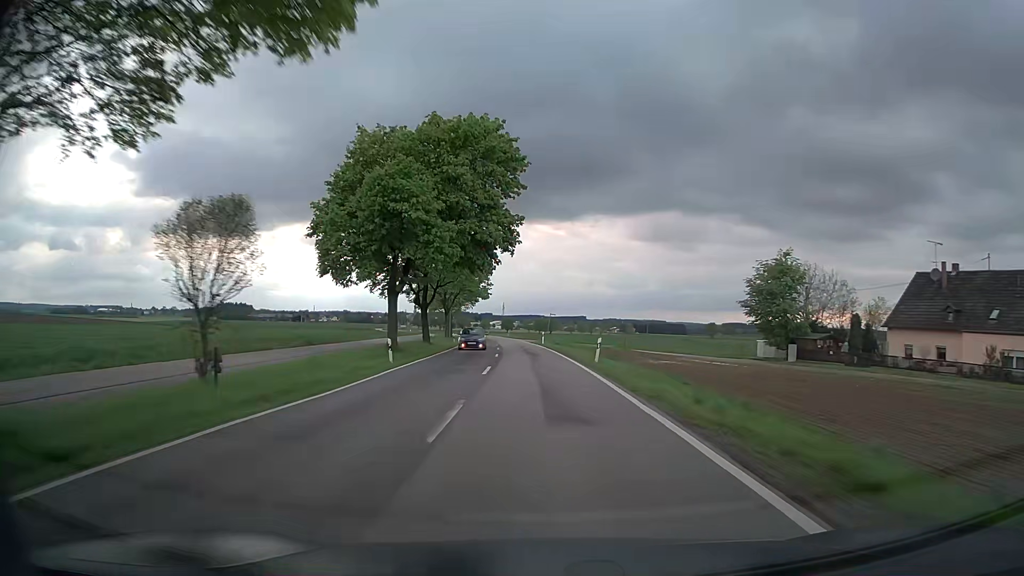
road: secondary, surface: asphalt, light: Day
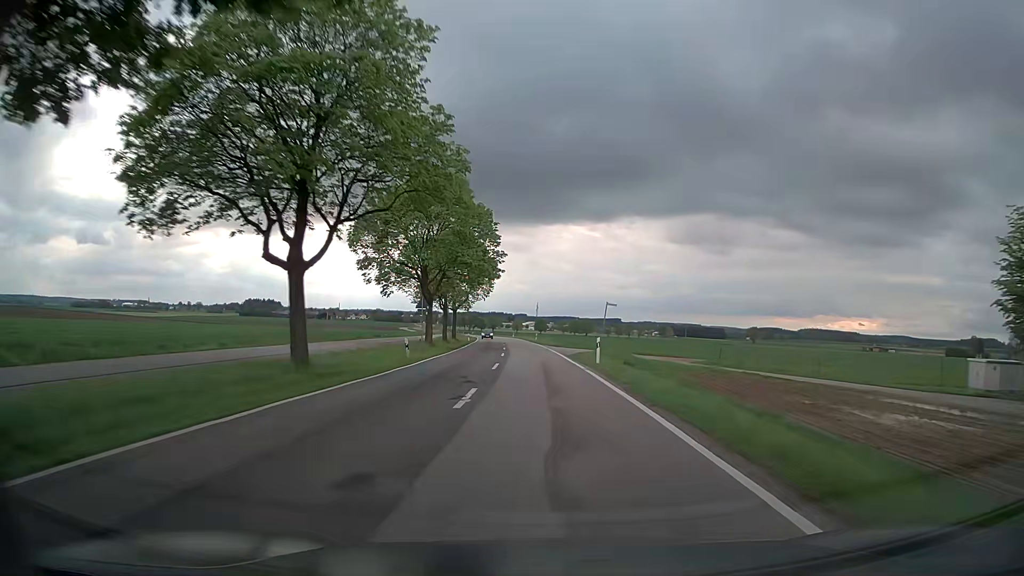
(-0.9, +32.1) m; -3°
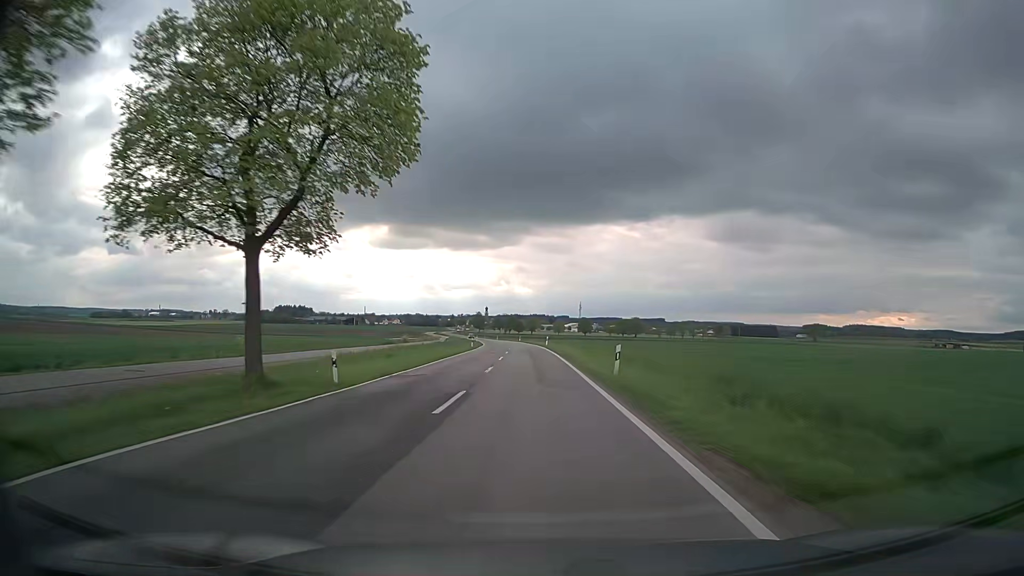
(-1.5, +59.8) m; -3°
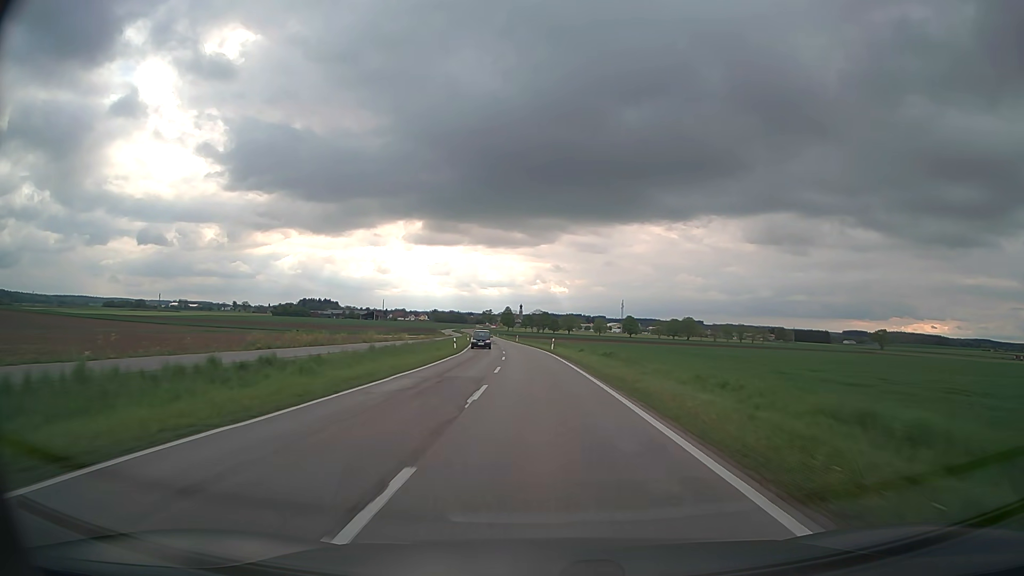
(-2.7, +70.4) m; -3°
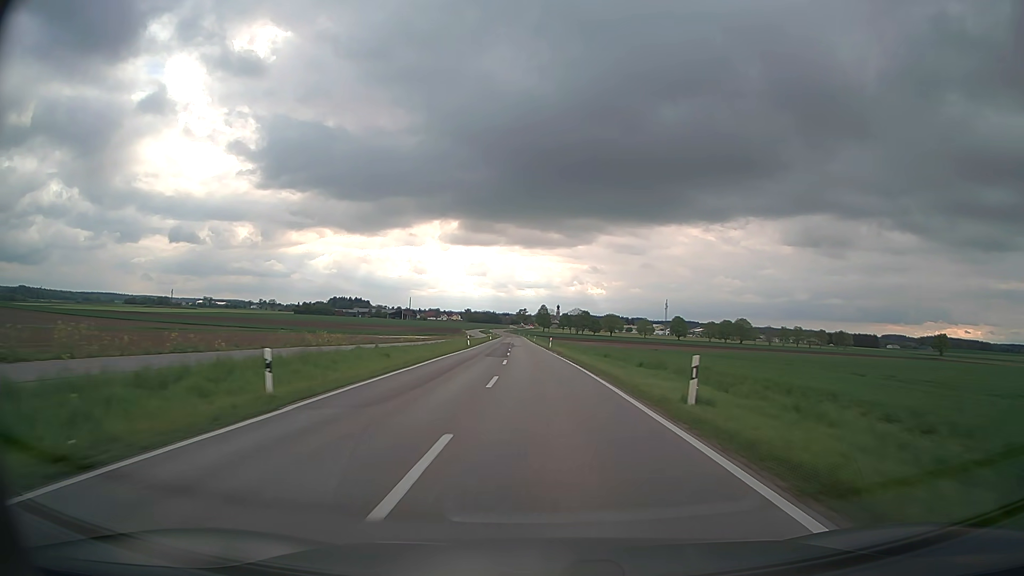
(-1.3, +43.4) m; -3°
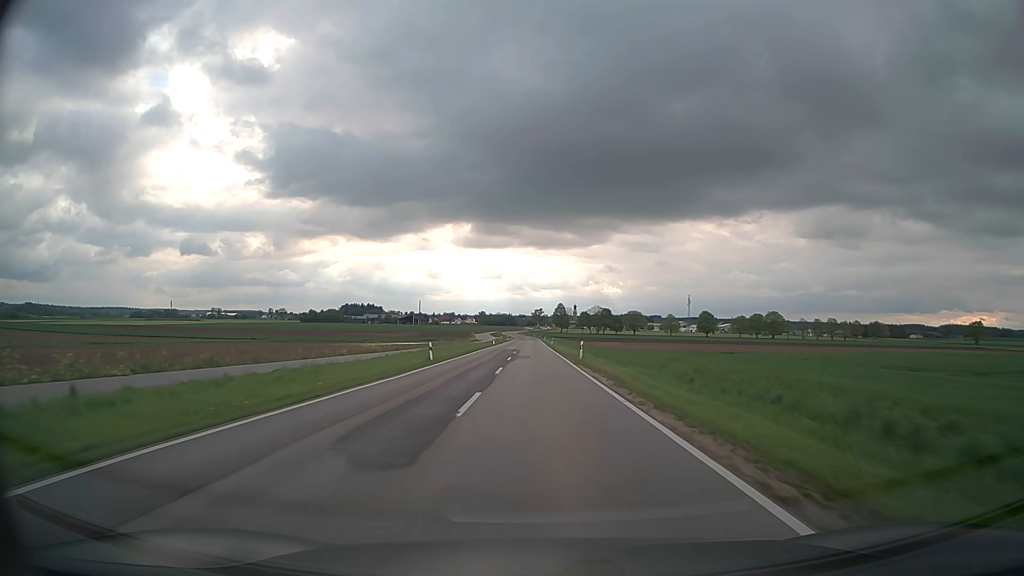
(-0.3, +29.8) m; -1°
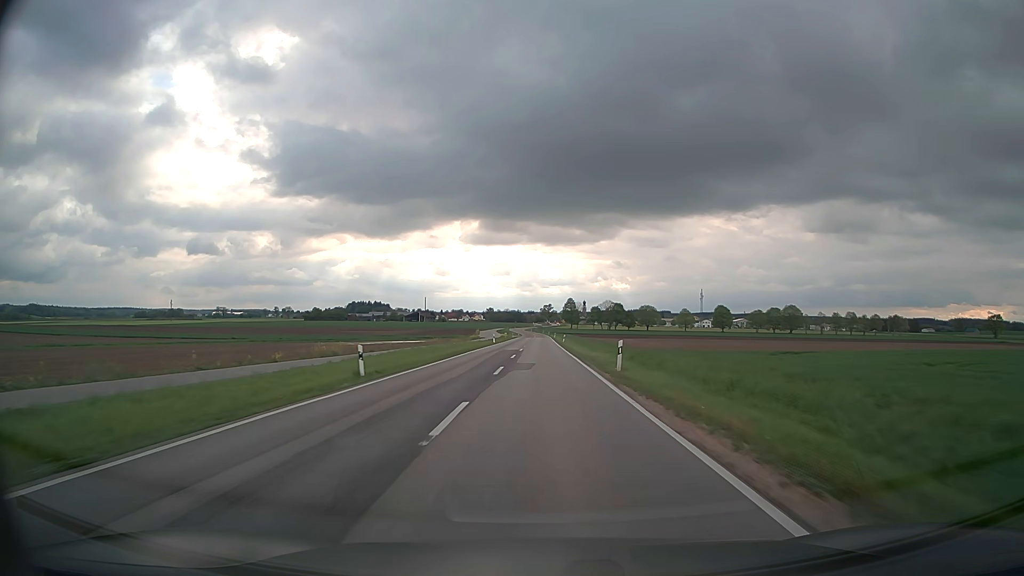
(-0.1, +15.1) m; -1°
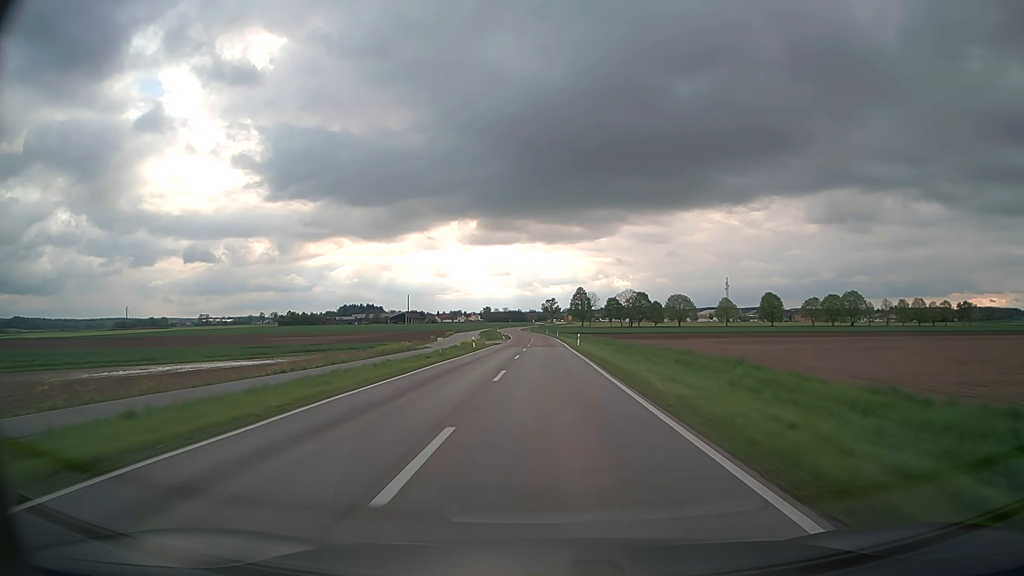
(-0.4, +77.2) m; 0°
(0, +10) (0, +20) (0, +30) (0, +40) (0, +50) (0, +60) (0, +70) (0, +80) (0, +90) (-1, +100) m
